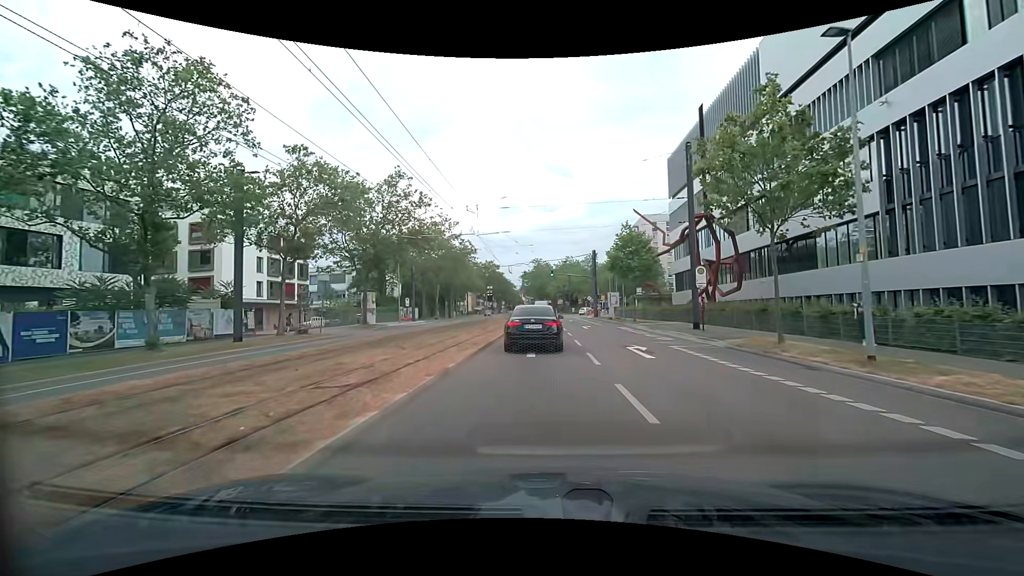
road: secondary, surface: asphalt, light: Day
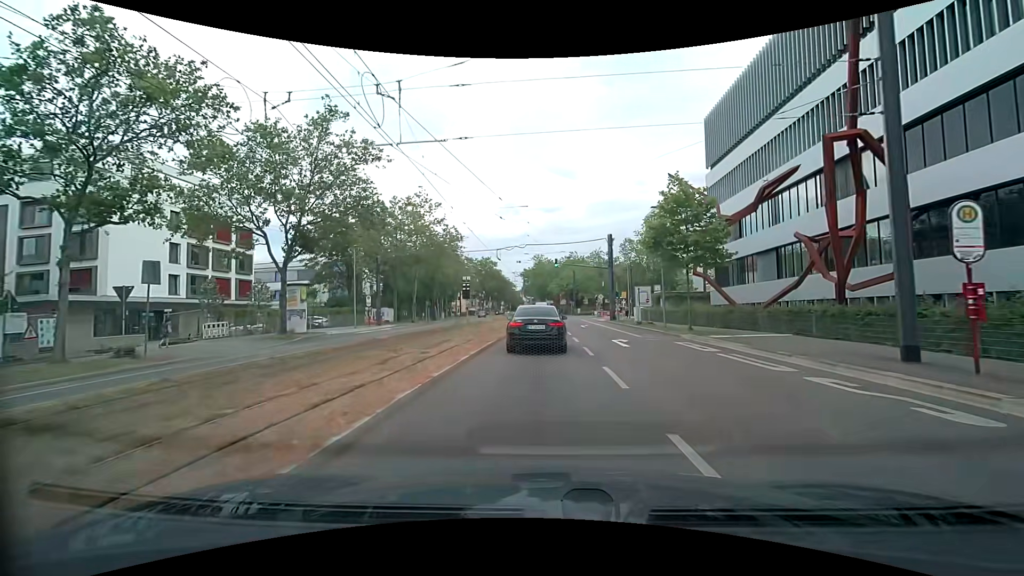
(0.0, +15.7) m; 0°
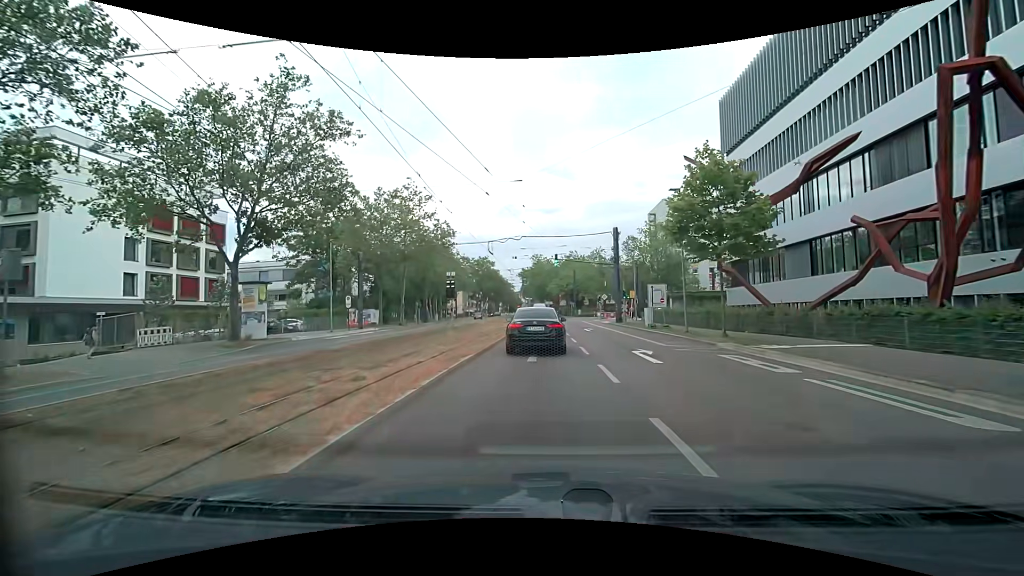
(0.0, +5.2) m; 0°
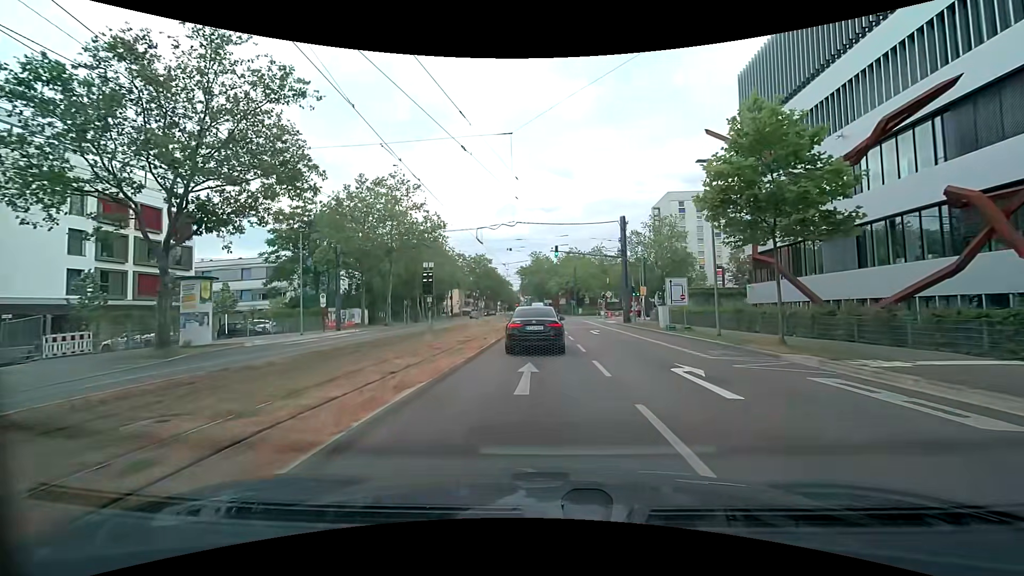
(0.0, +5.3) m; 0°
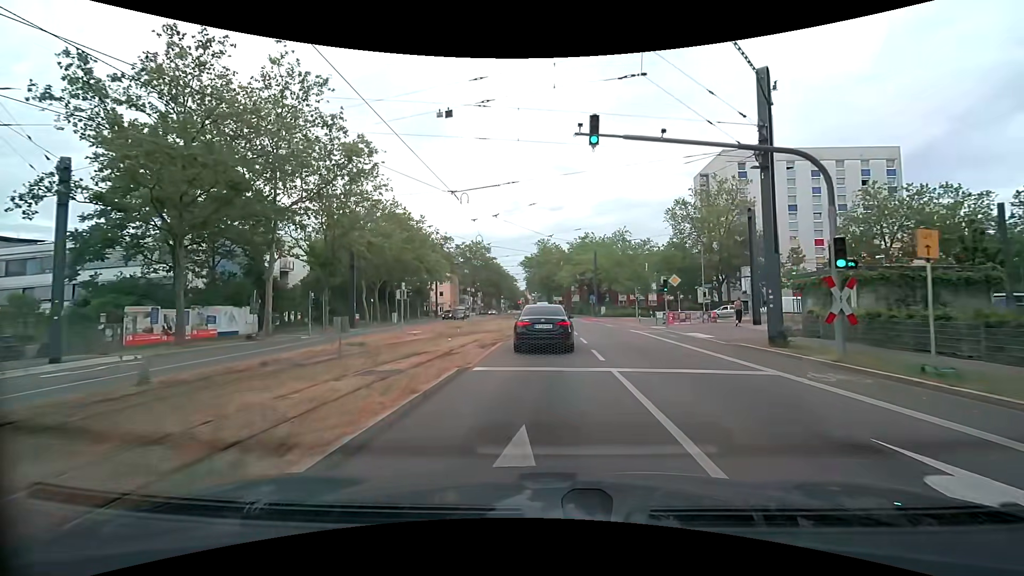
(-0.1, +27.2) m; -1°
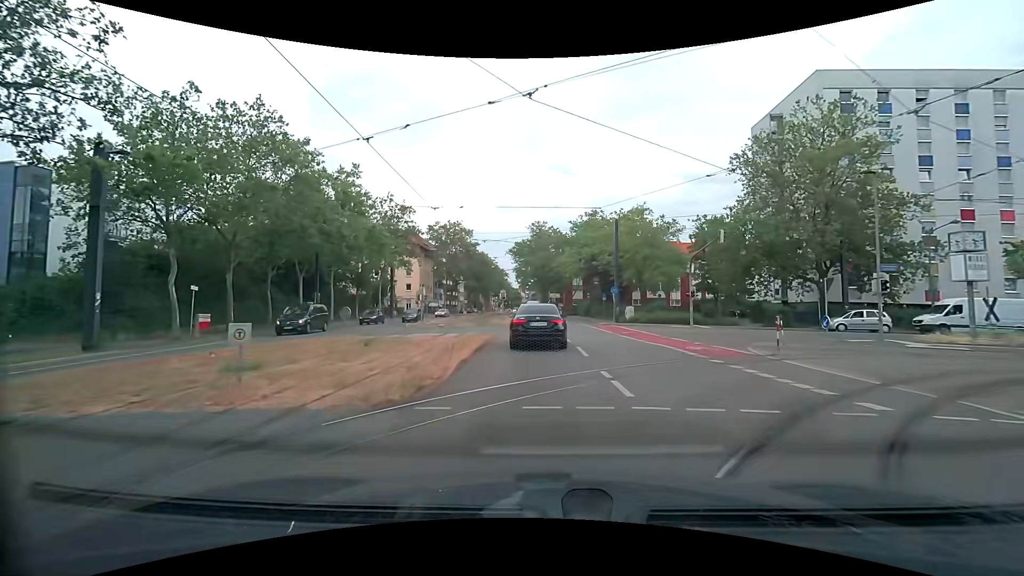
(+0.2, +27.1) m; 0°
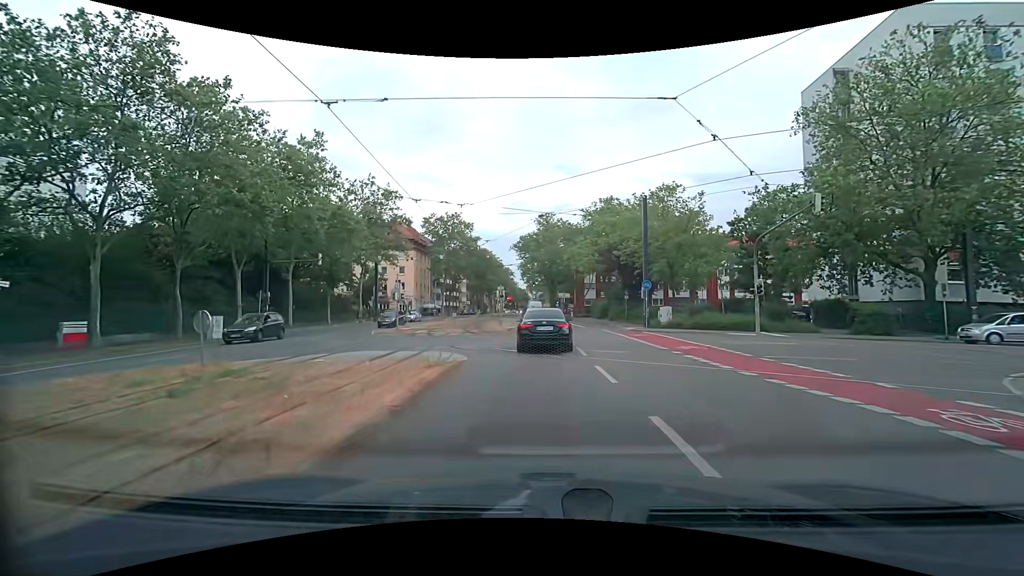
(-0.1, +10.6) m; -1°
